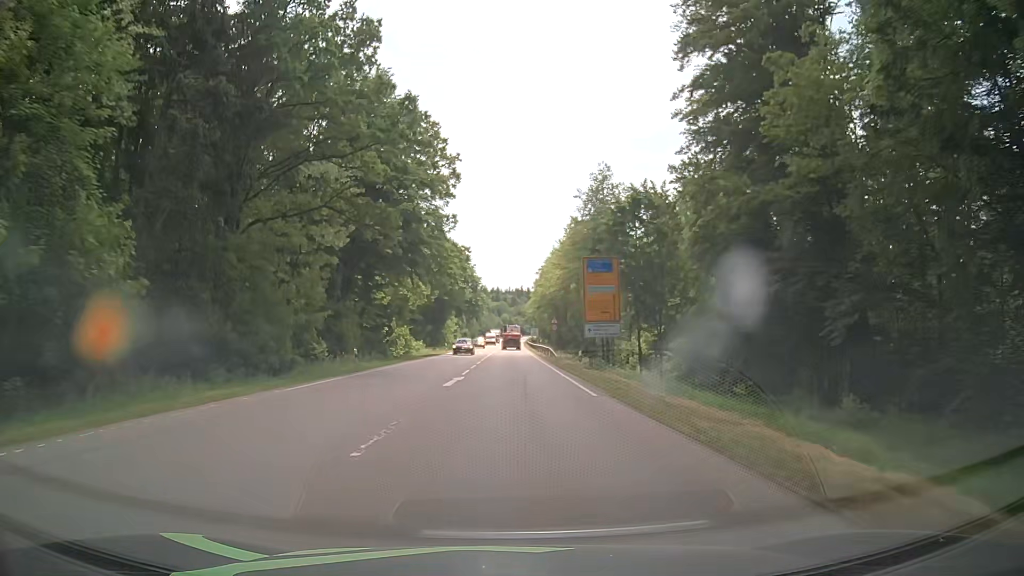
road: secondary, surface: asphalt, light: Day
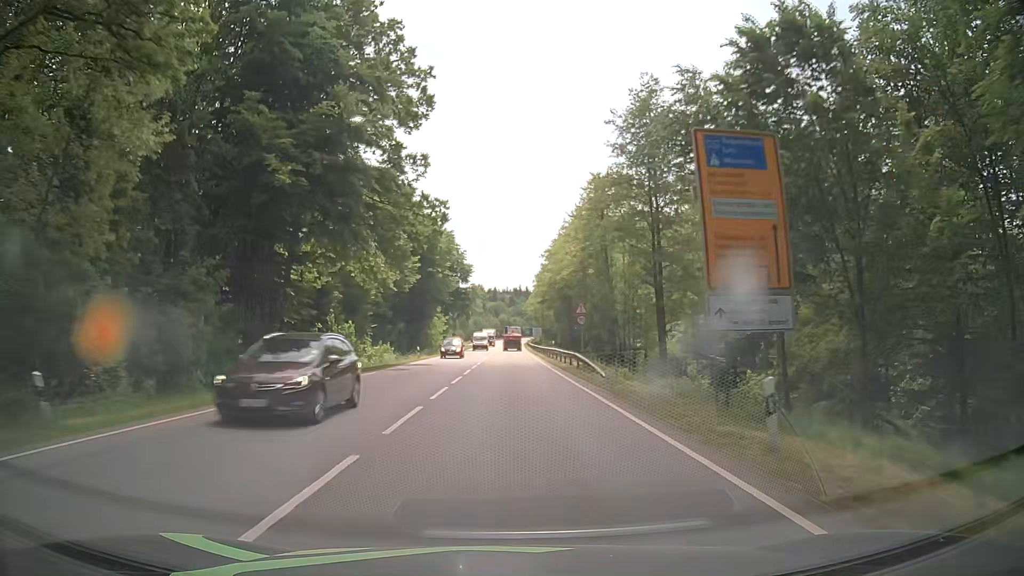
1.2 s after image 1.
(0.0, +22.6) m; 0°
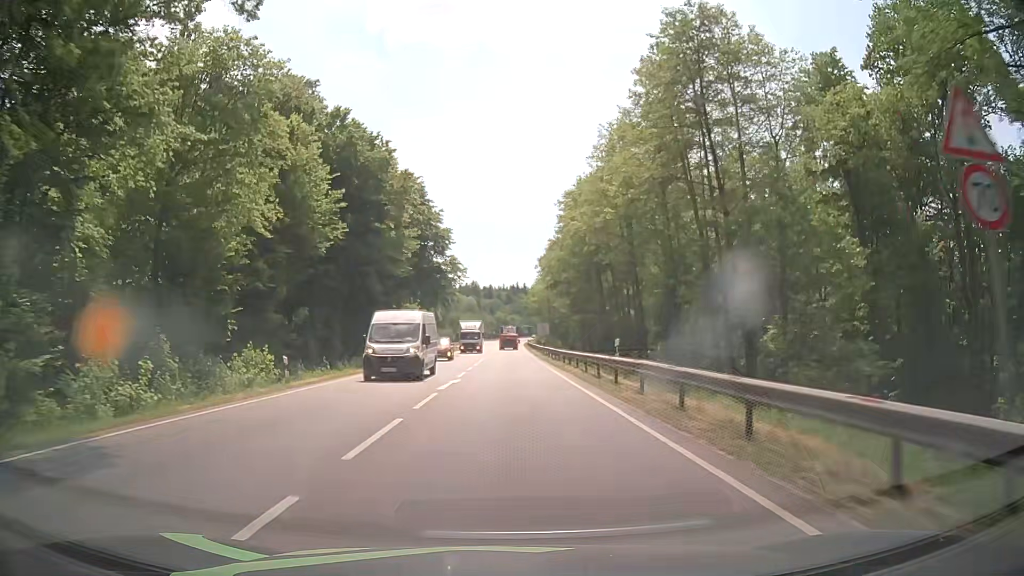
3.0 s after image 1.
(+0.3, +32.0) m; +1°
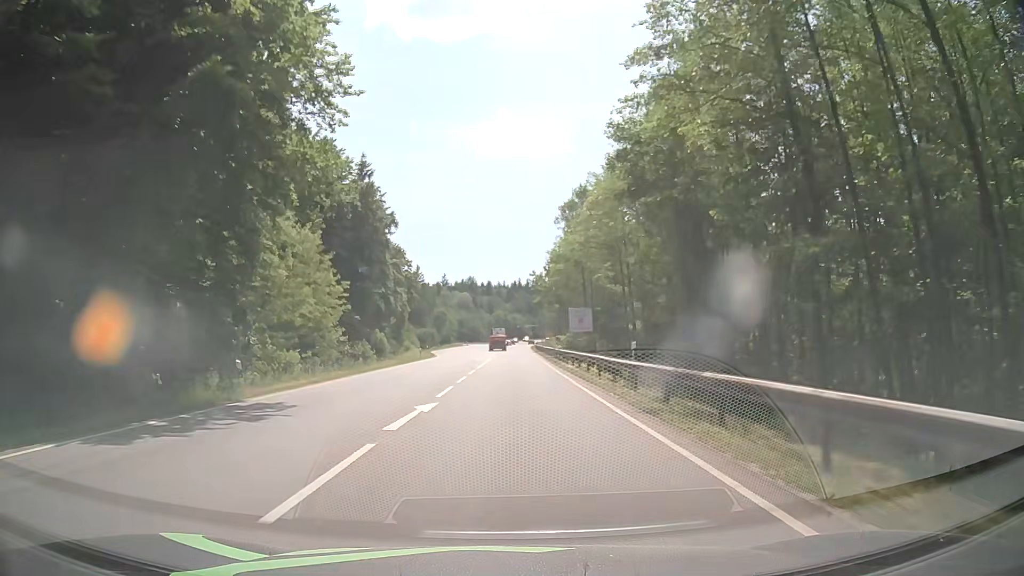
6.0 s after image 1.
(-0.1, +50.5) m; 0°
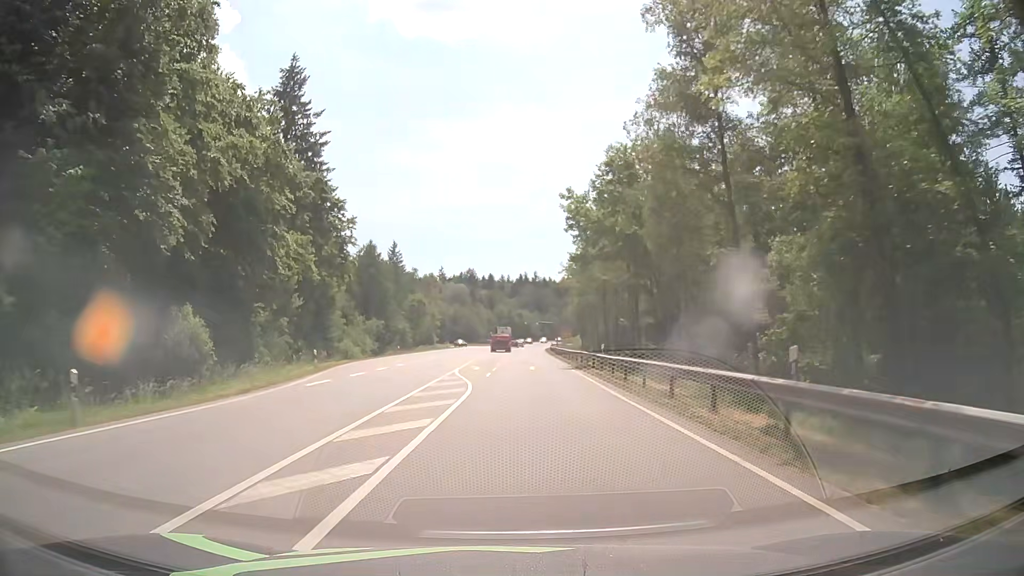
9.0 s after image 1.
(-0.1, +49.8) m; -1°
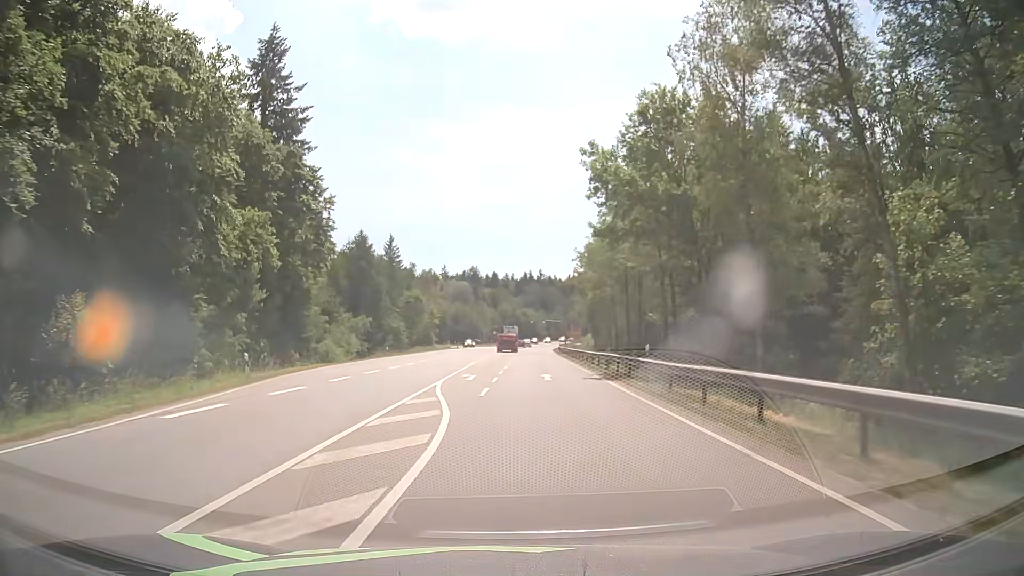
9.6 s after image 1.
(0.0, +9.9) m; -1°
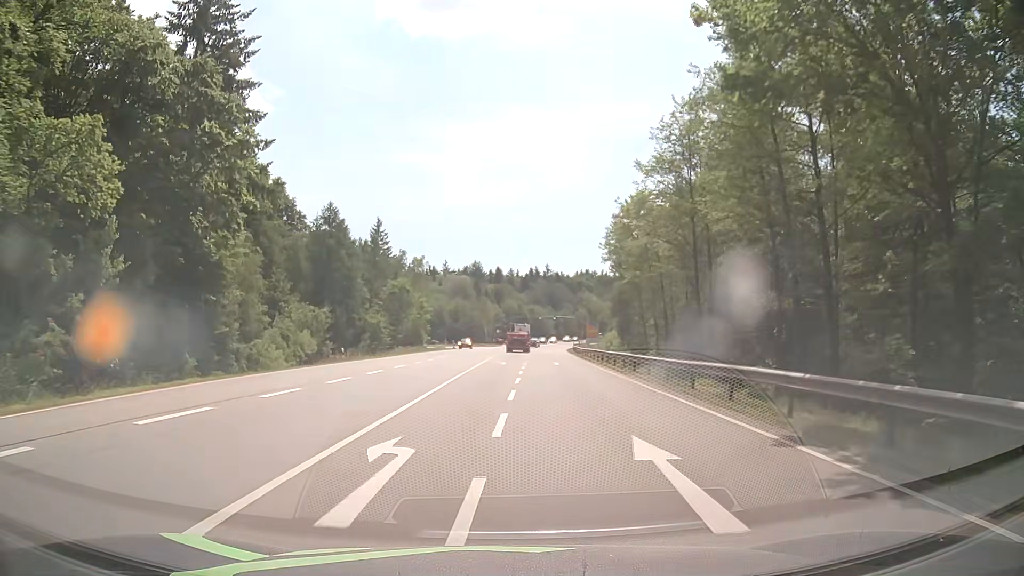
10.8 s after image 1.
(+0.1, +19.5) m; 0°
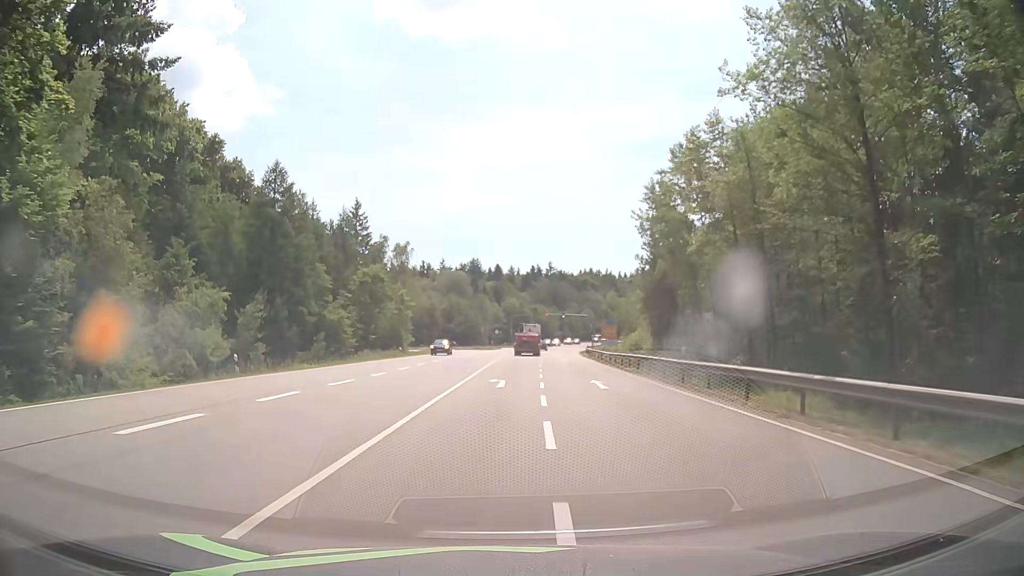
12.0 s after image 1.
(-0.1, +19.0) m; -1°
(0, +10) (0, +20) (+1, +30) (+1, +40) (+1, +50) (+2, +60) (+3, +70) (+4, +80) (+4, +90) (+6, +100) m
